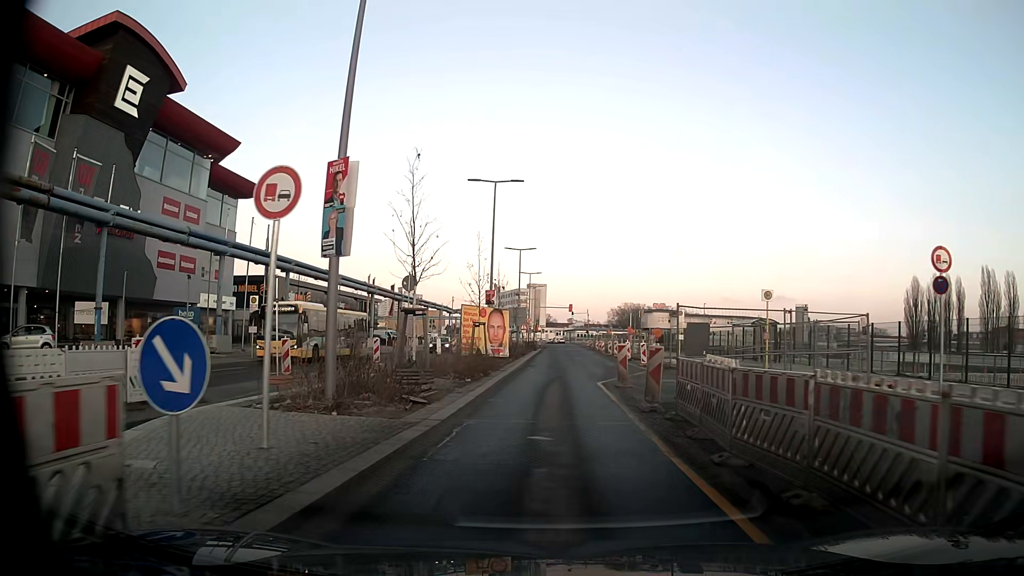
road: secondary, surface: asphalt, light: Day
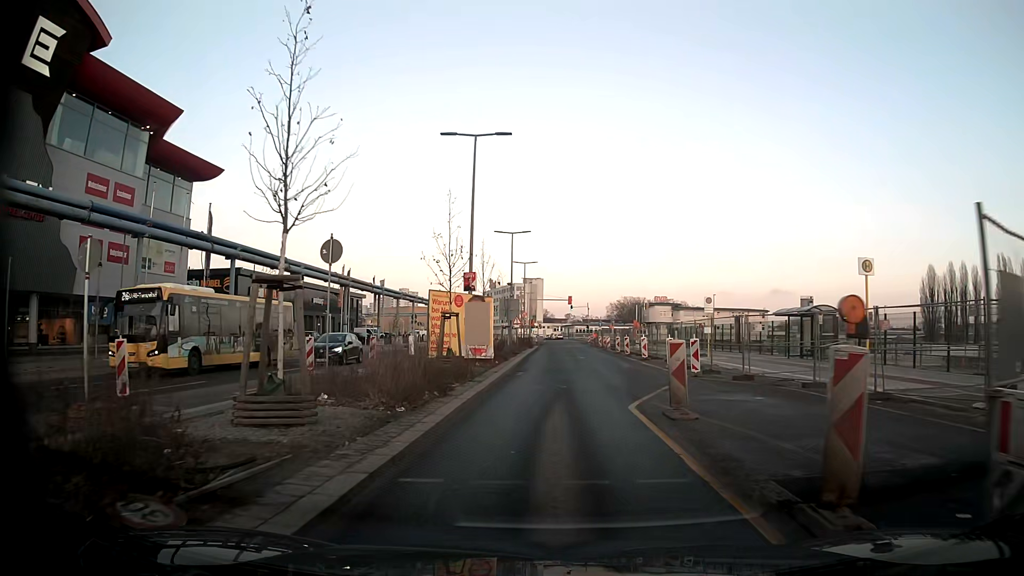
(0.0, +8.9) m; 0°
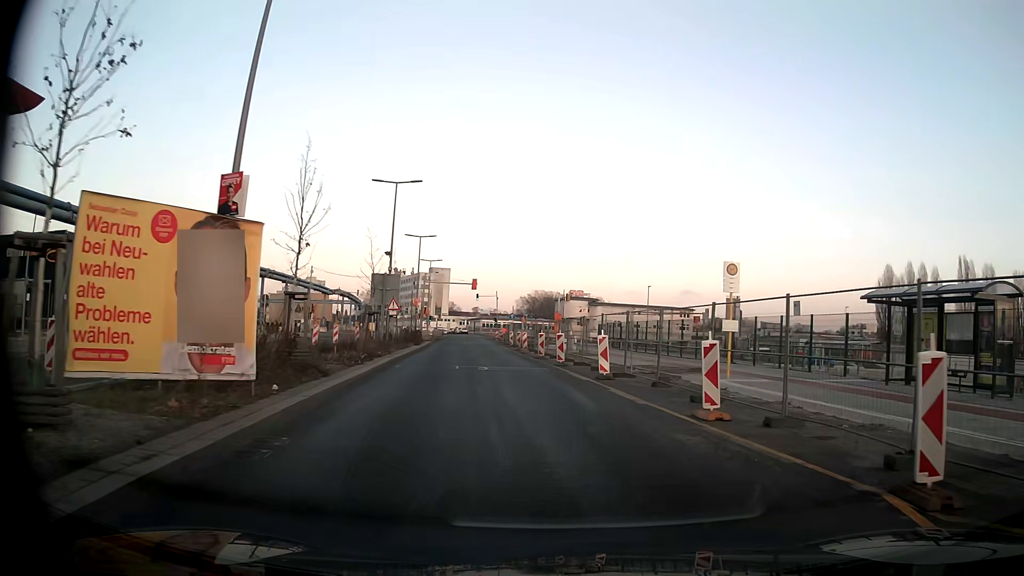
(+0.8, +17.9) m; +7°
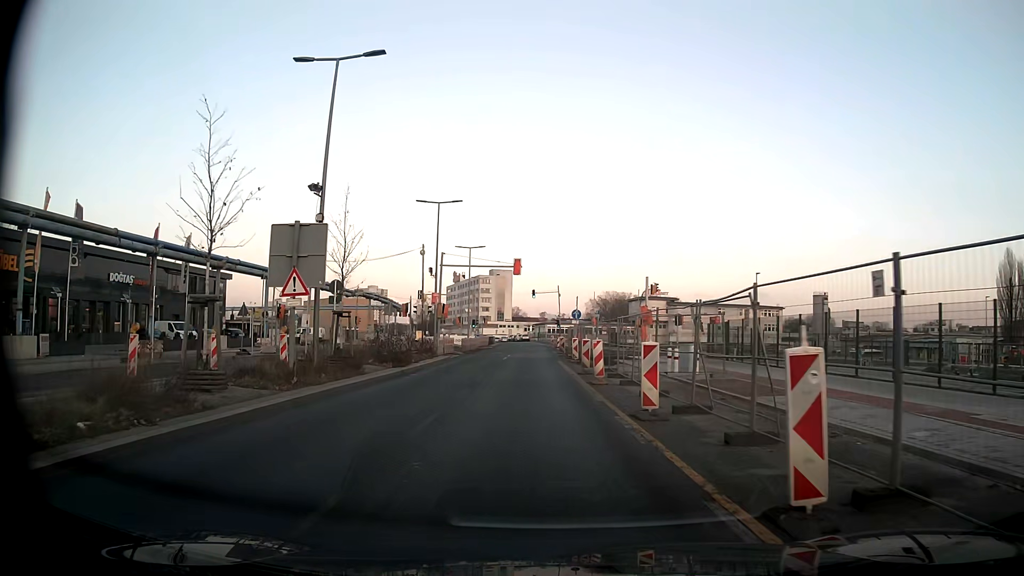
(-0.2, +22.4) m; -5°
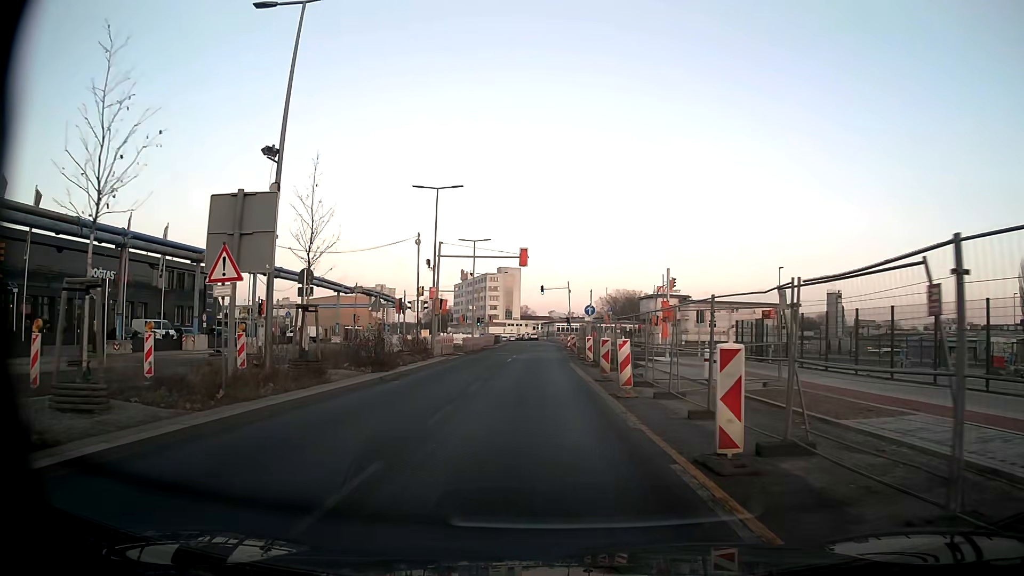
(0.0, +4.5) m; -1°
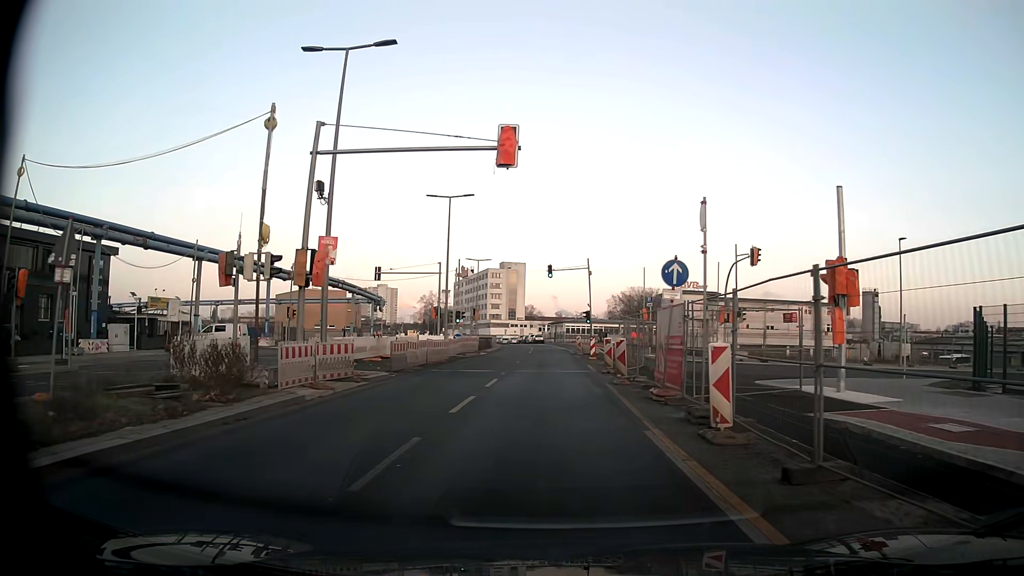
(-0.2, +22.5) m; 0°
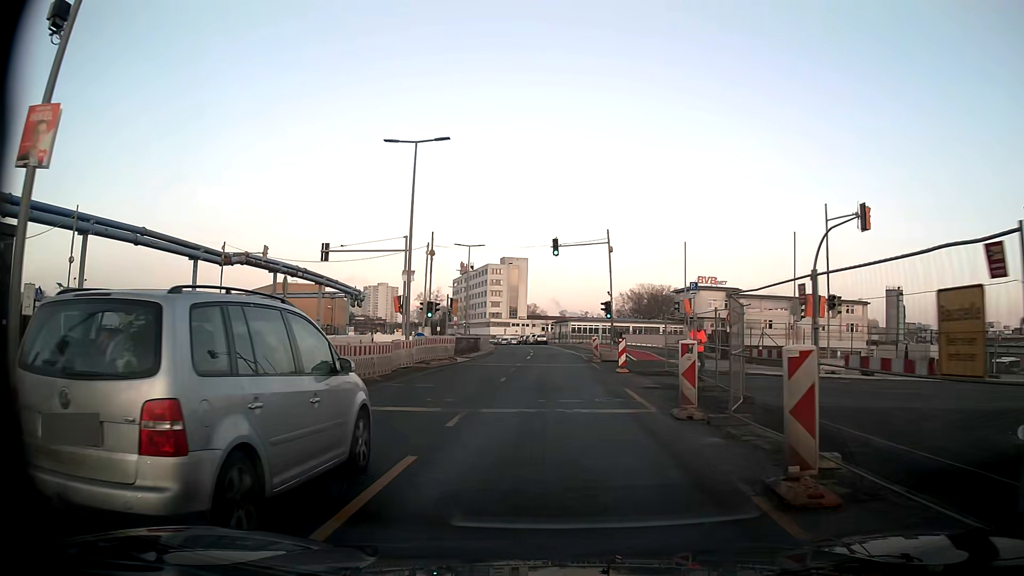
(-0.1, +13.5) m; 0°
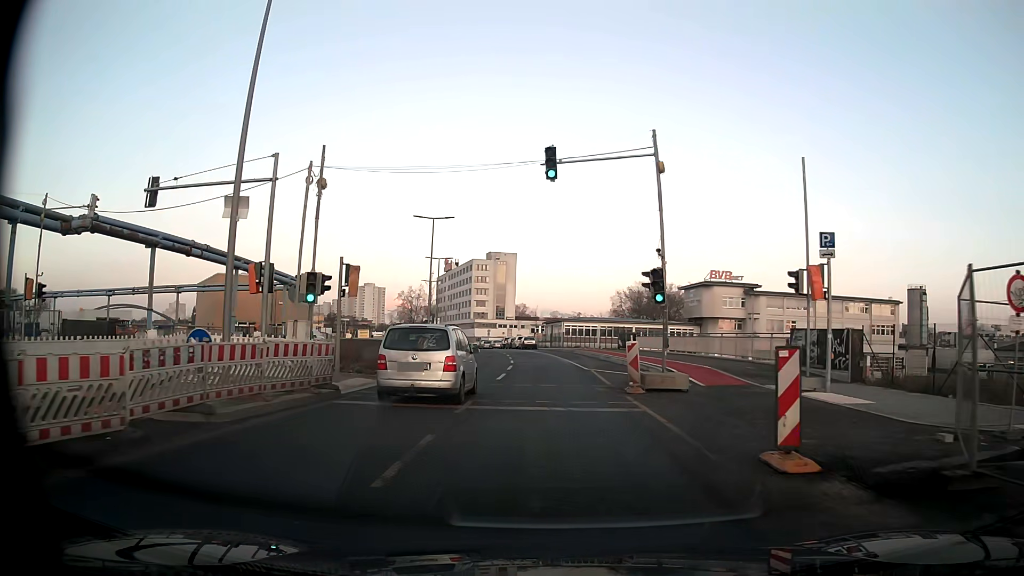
(0.0, +18.0) m; +1°
(0, +10) (0, +20) (0, +30) (-1, +40) (-1, +50) (-2, +60) (-4, +70) (-6, +80) (-7, +90) (-9, +99) m
